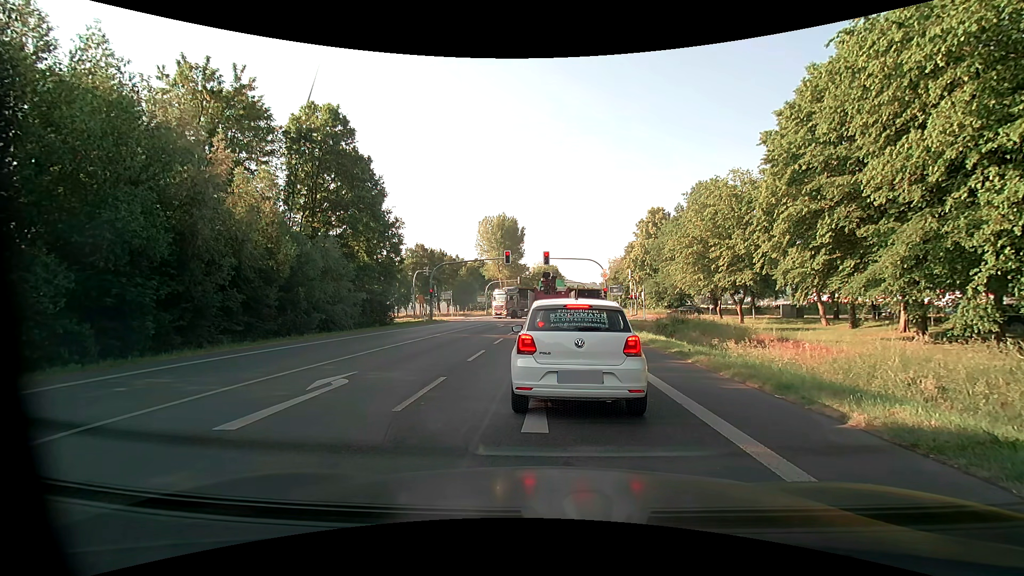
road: primary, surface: asphalt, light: Day
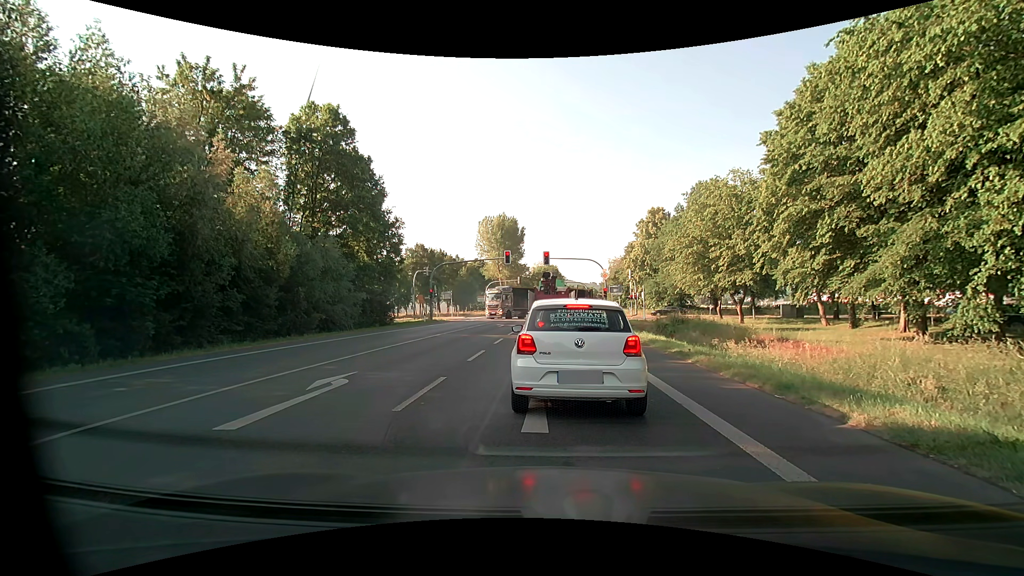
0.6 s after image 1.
(0.0, 0.0) m; 0°
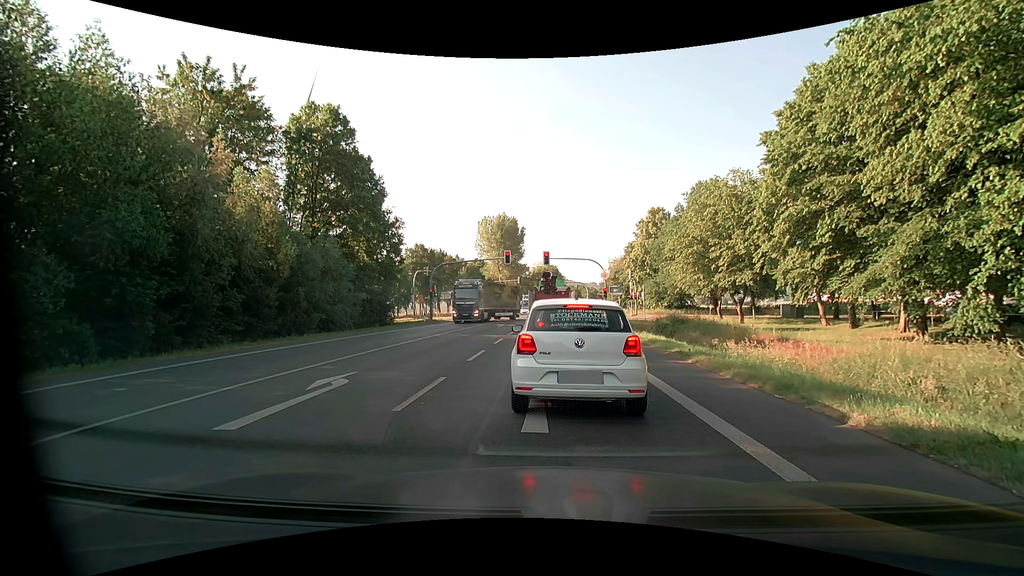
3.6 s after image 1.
(0.0, 0.0) m; 0°
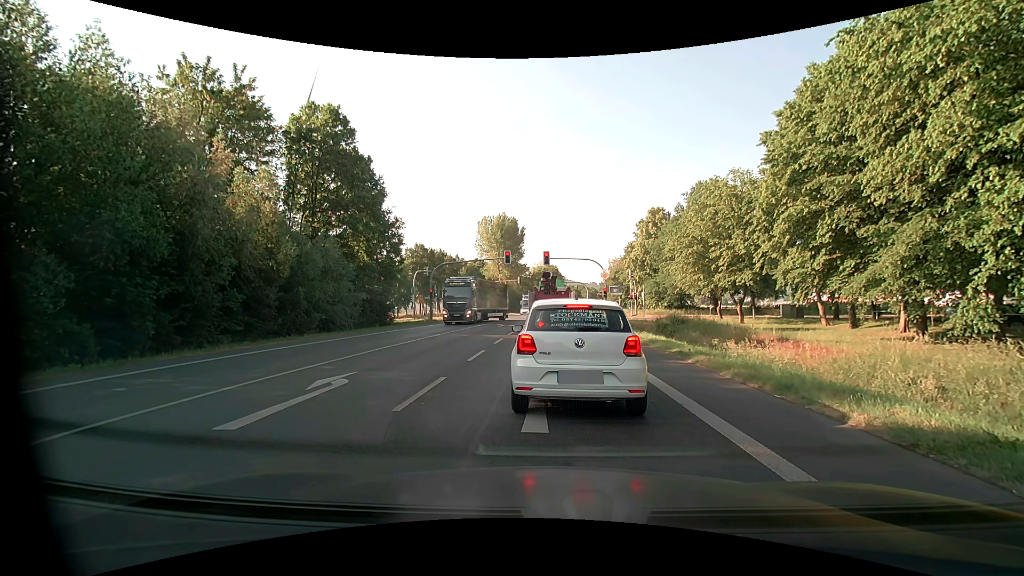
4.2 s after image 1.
(0.0, 0.0) m; 0°
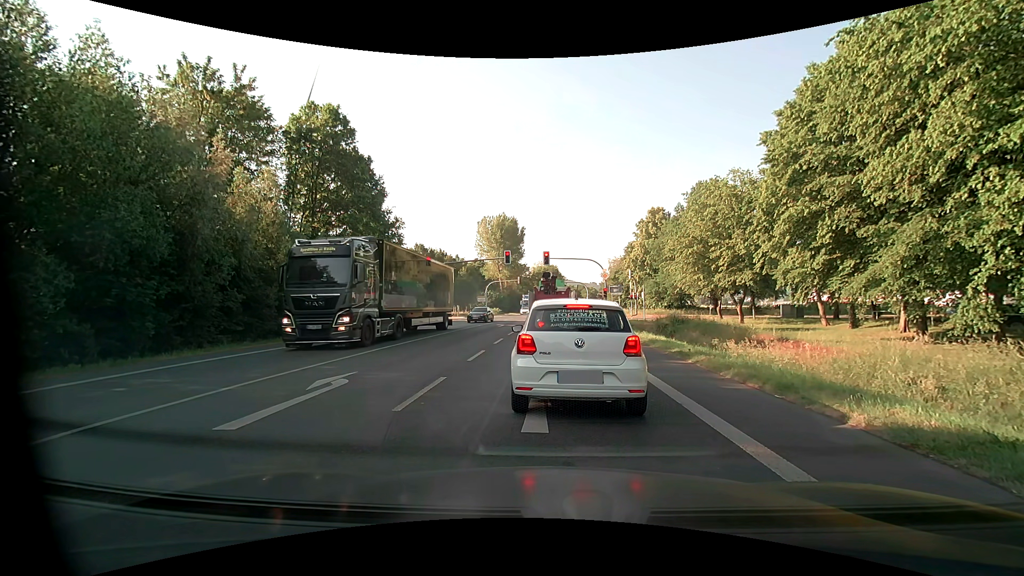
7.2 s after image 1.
(0.0, 0.0) m; 0°
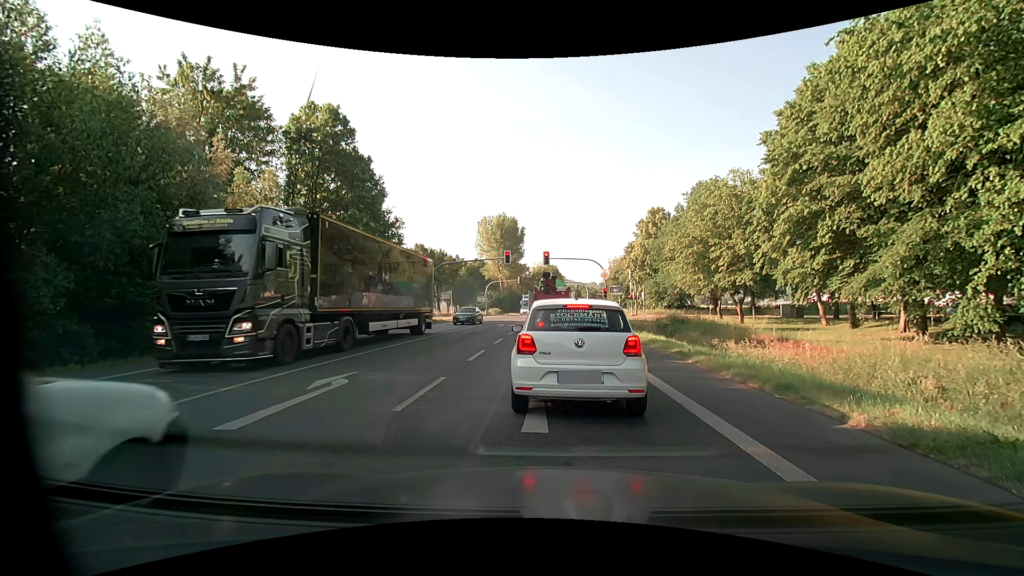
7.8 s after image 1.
(0.0, 0.0) m; 0°
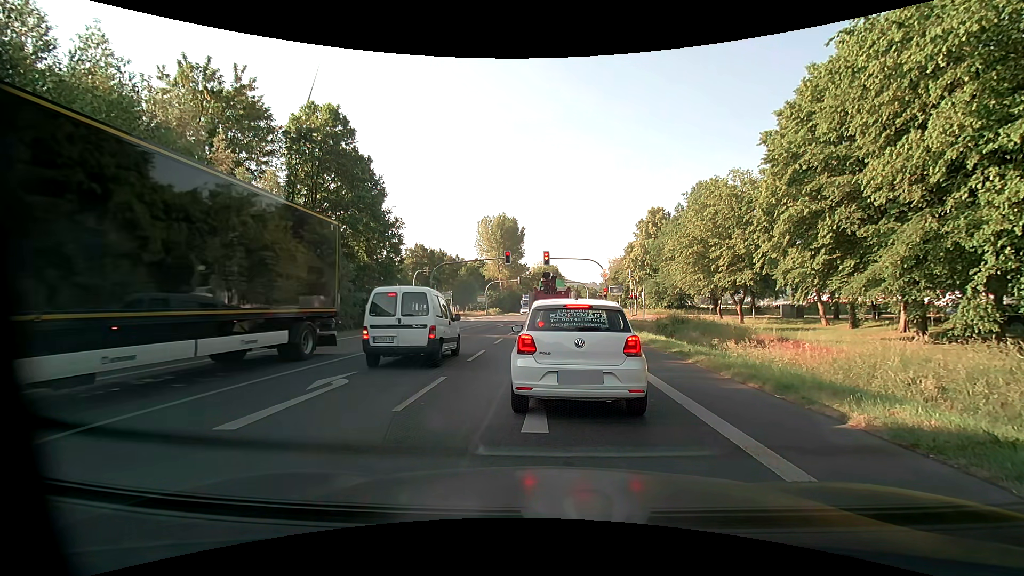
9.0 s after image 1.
(0.0, 0.0) m; 0°
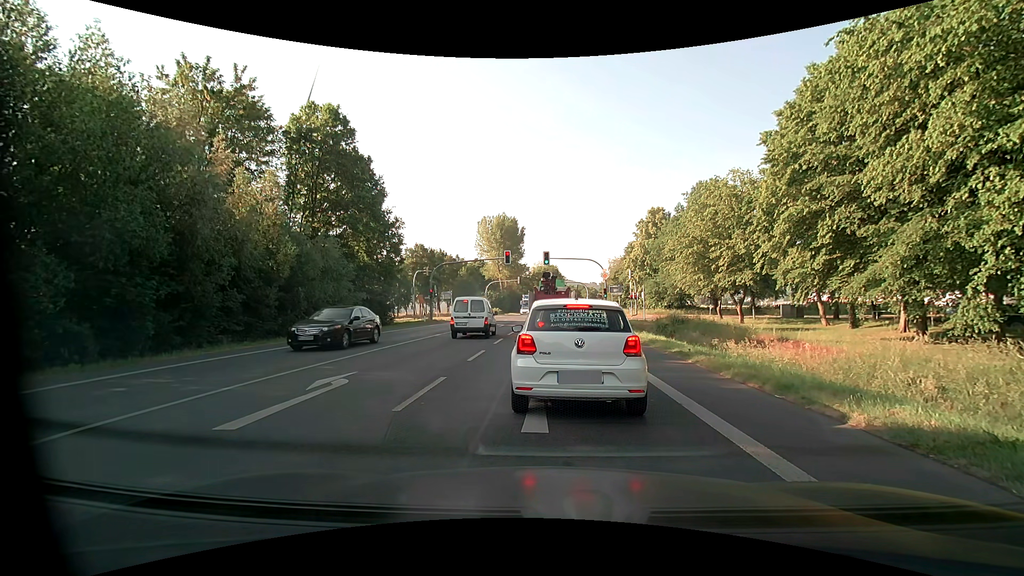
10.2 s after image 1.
(0.0, 0.0) m; 0°
(0, +10) (0, +20) (0, +30) (0, +40) (+1, +50) (+1, +60) (+2, +70) (+2, +80) (+3, +90) (+3, +100) m
